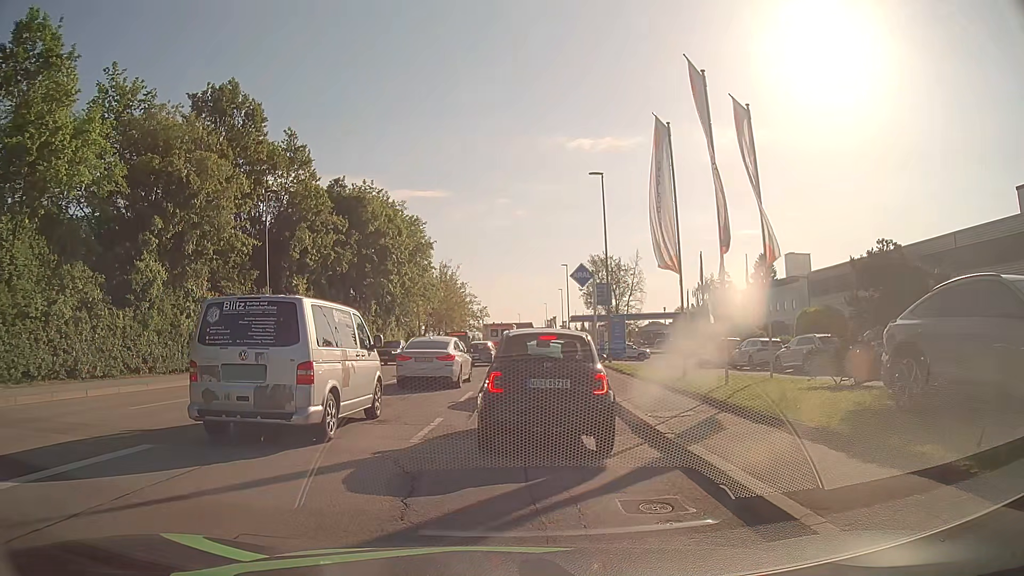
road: tertiary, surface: asphalt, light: Day
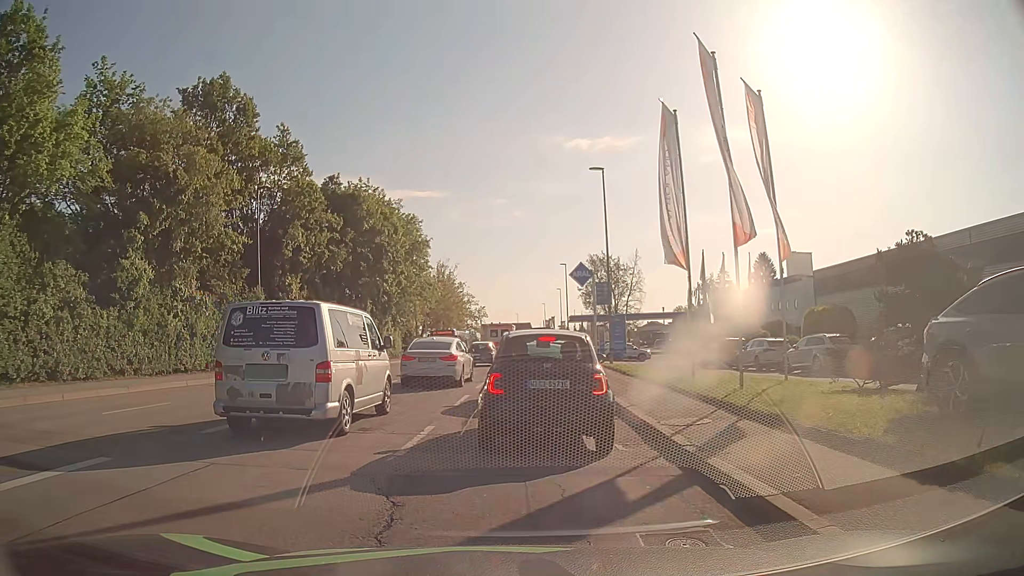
(0.0, +1.1) m; -2°
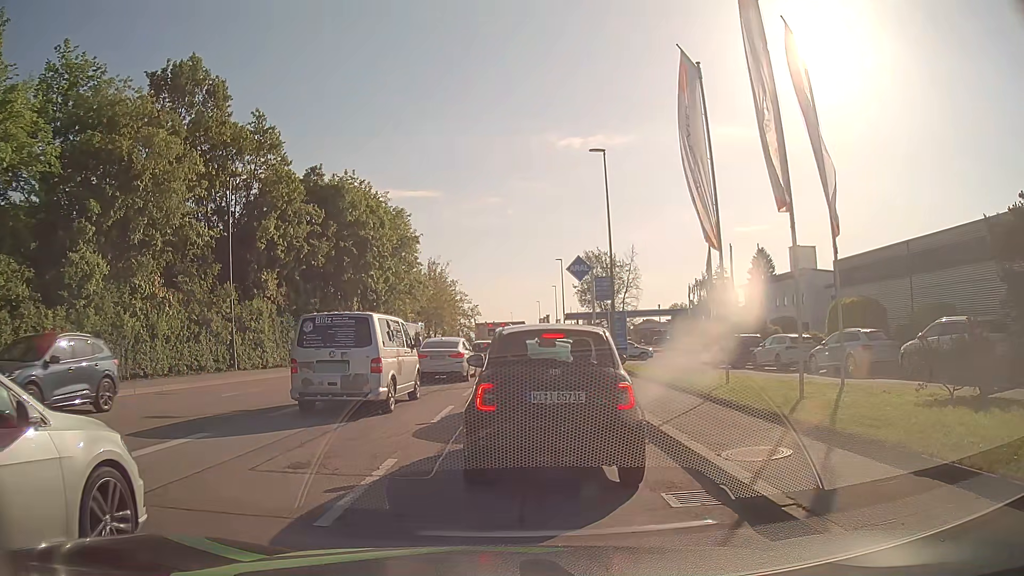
(0.0, +3.2) m; +1°
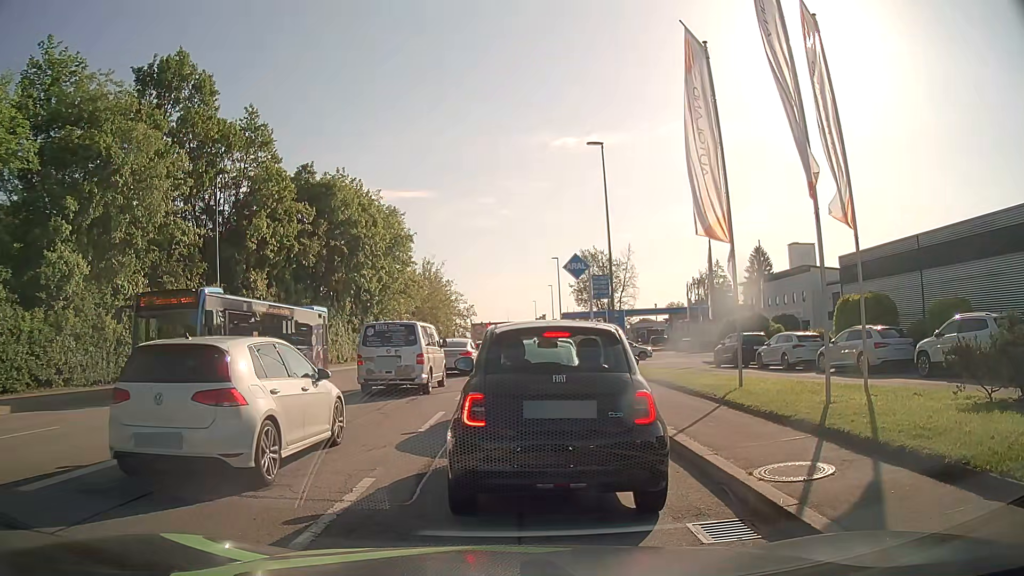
(0.0, +1.1) m; 0°
